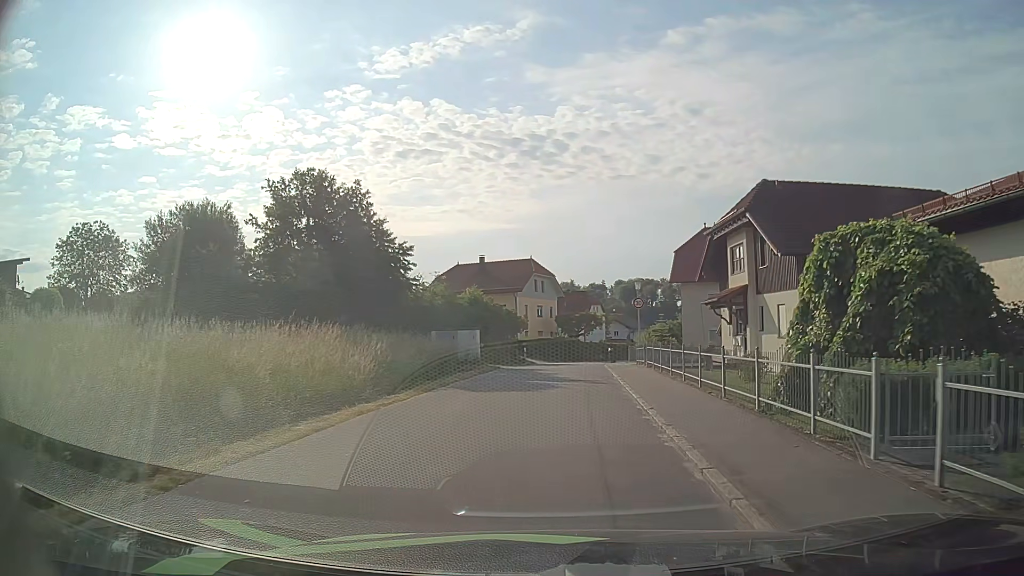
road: residential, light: Day
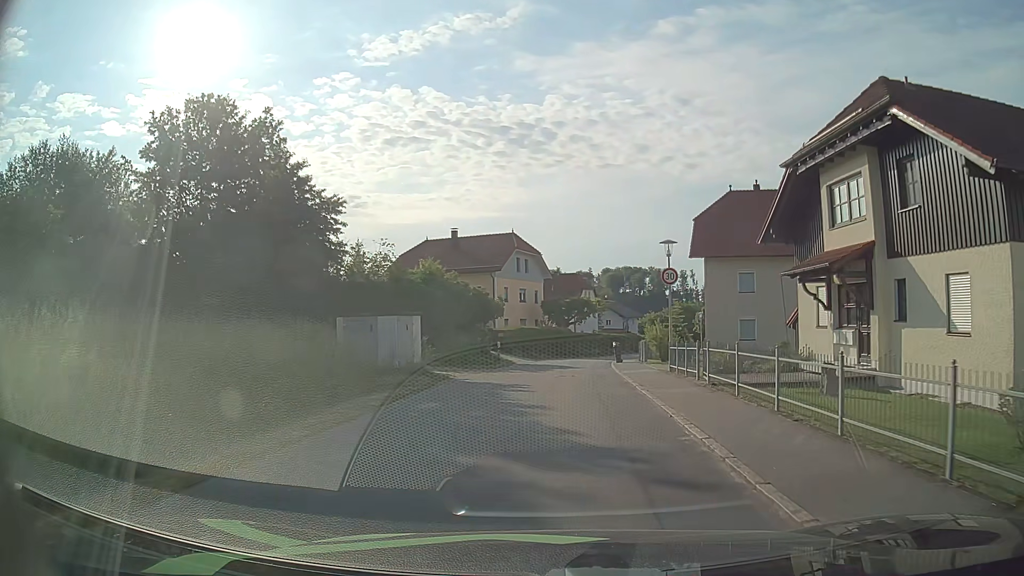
(+0.1, +12.8) m; +1°
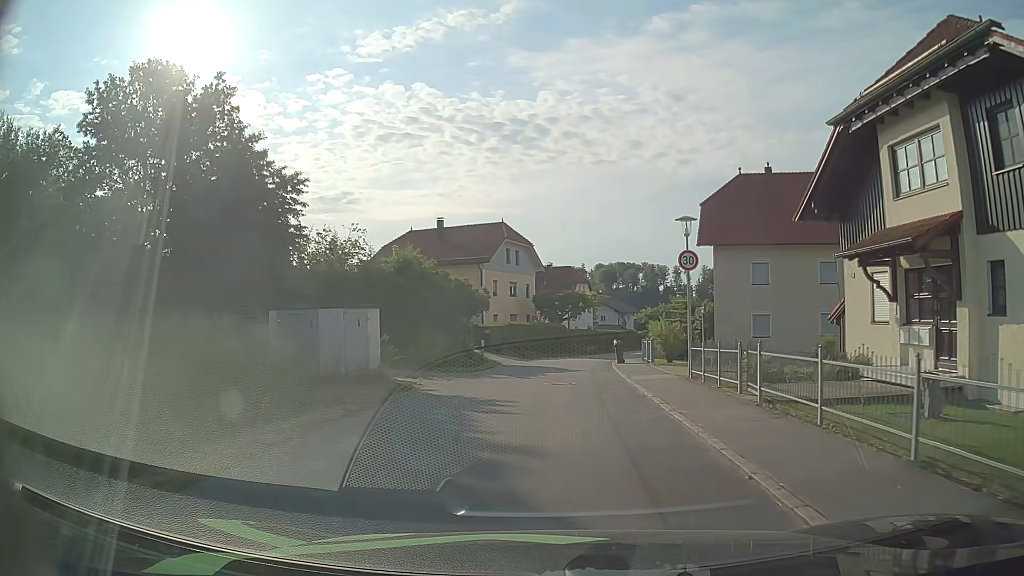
(0.0, +4.3) m; +1°
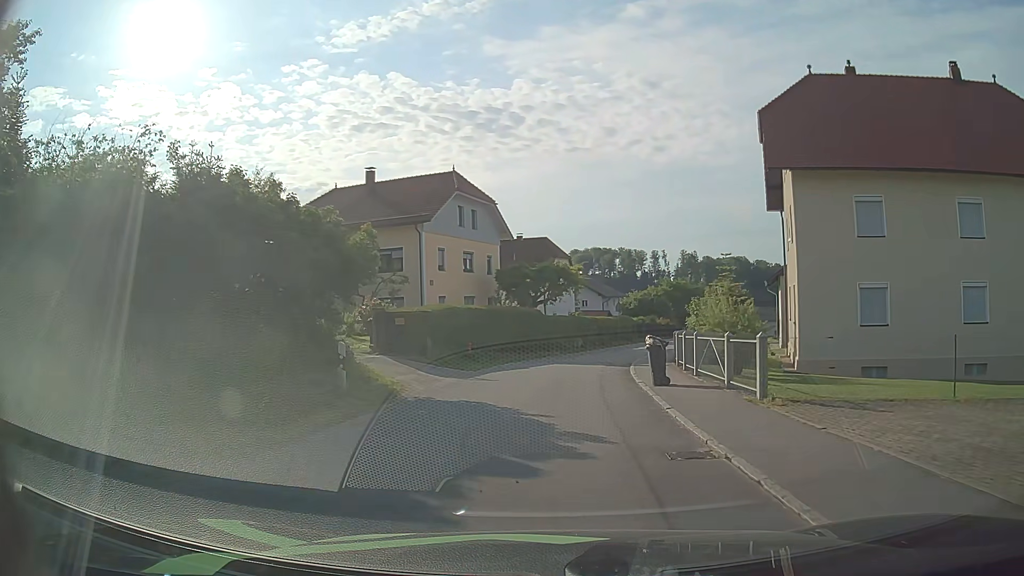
(+0.2, +16.8) m; +1°
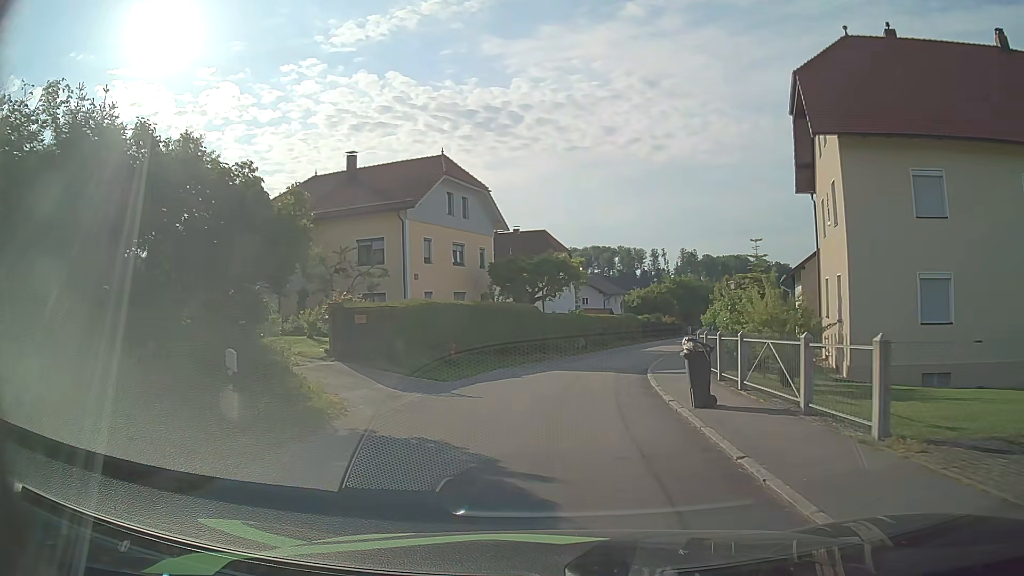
(0.0, +4.3) m; +1°
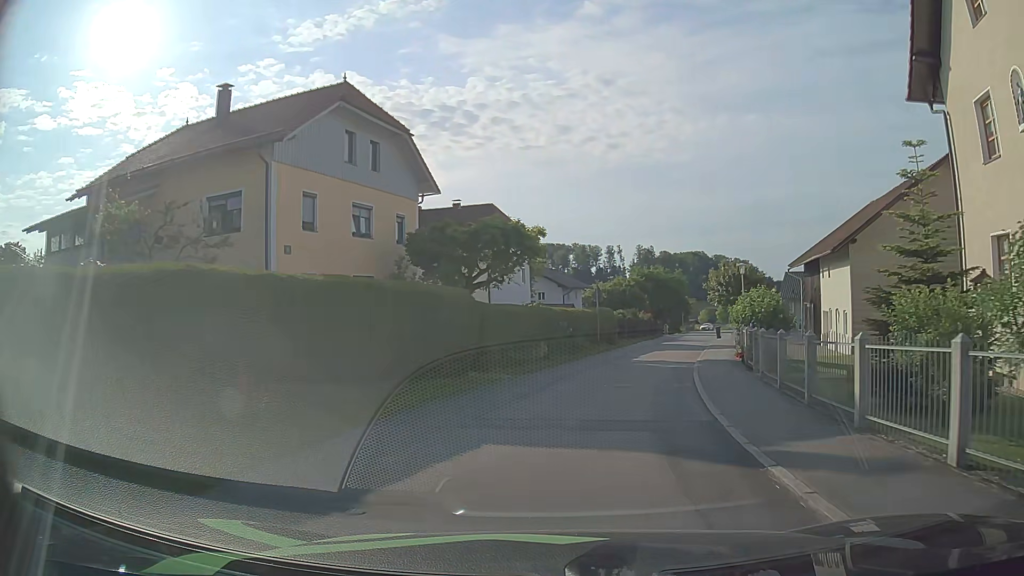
(+0.2, +13.0) m; +4°
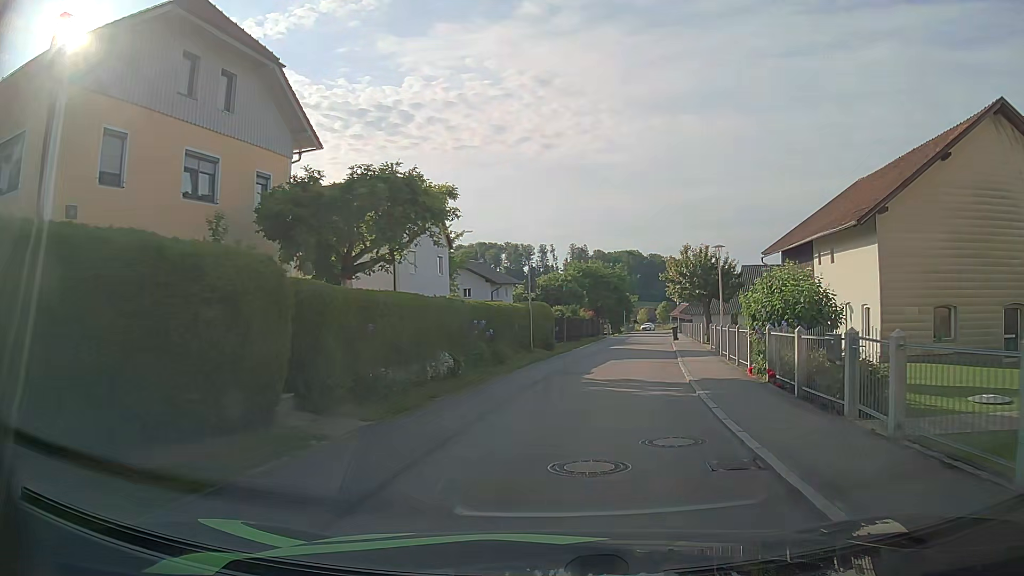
(+0.4, +8.8) m; +5°
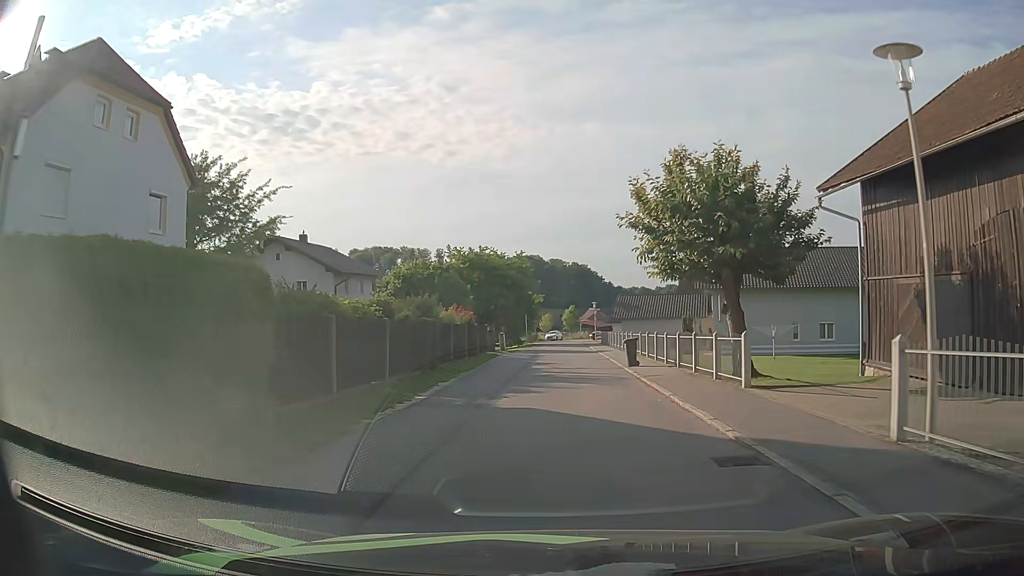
(+2.4, +22.6) m; +9°
(0, +10) (0, +20) (+1, +30) (+1, +40) (+1, +50) (+1, +60) (+2, +70) (+2, +80) (+3, +90) (+4, +100) m
